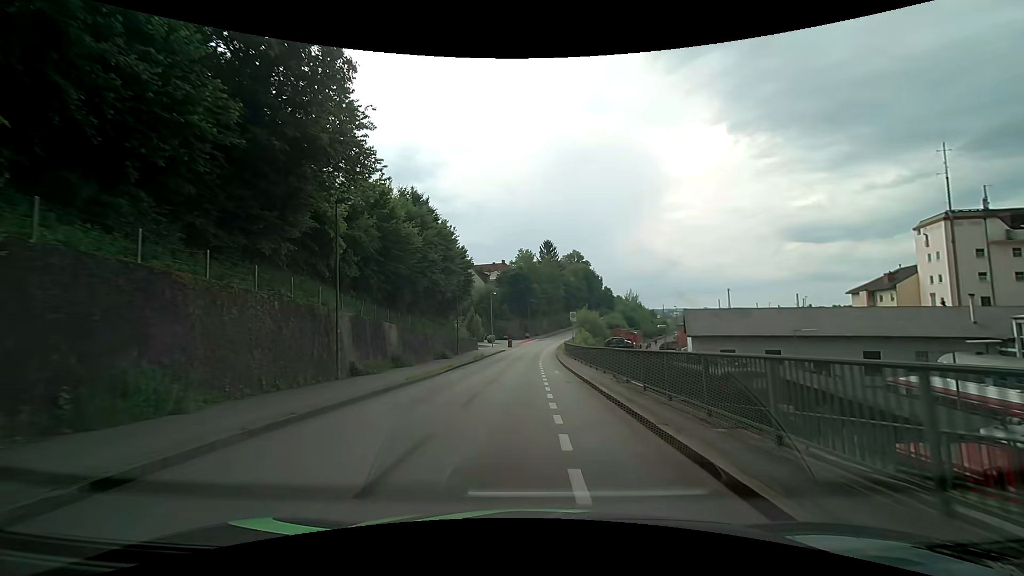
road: residential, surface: asphalt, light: Day
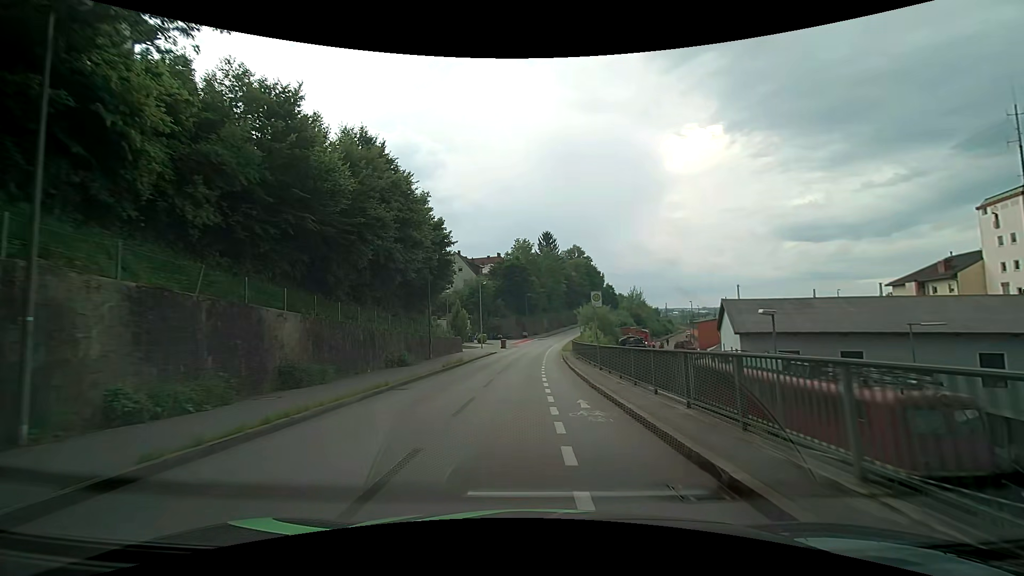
(0.0, +13.1) m; 0°
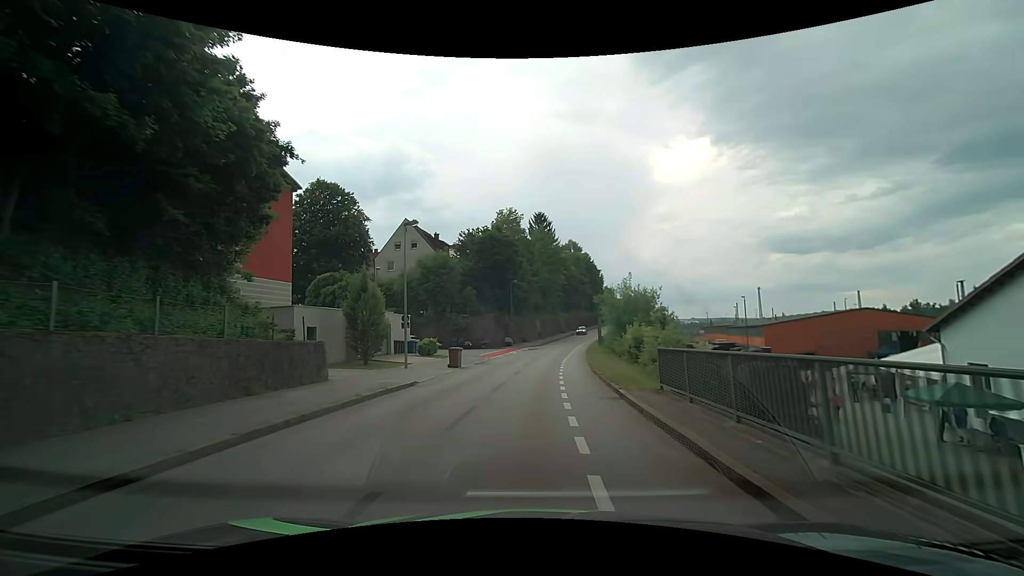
(+0.1, +31.8) m; +1°
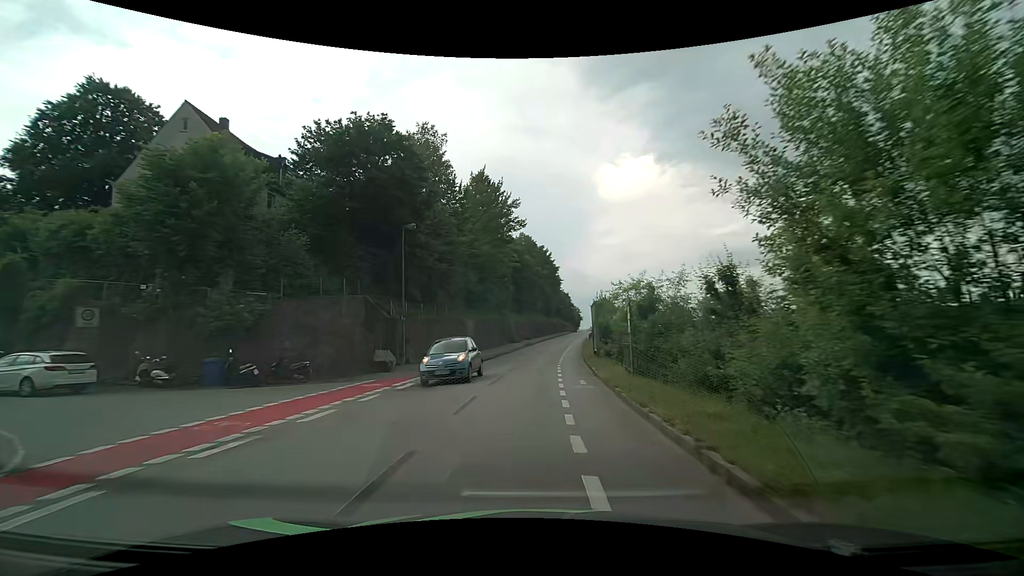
(+1.8, +34.5) m; +6°
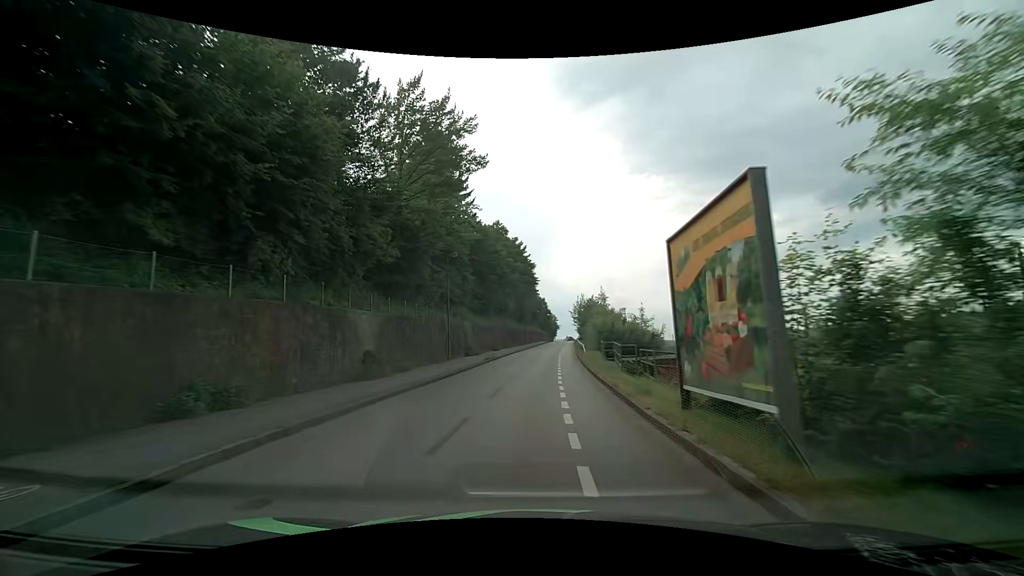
(+0.6, +21.8) m; +3°
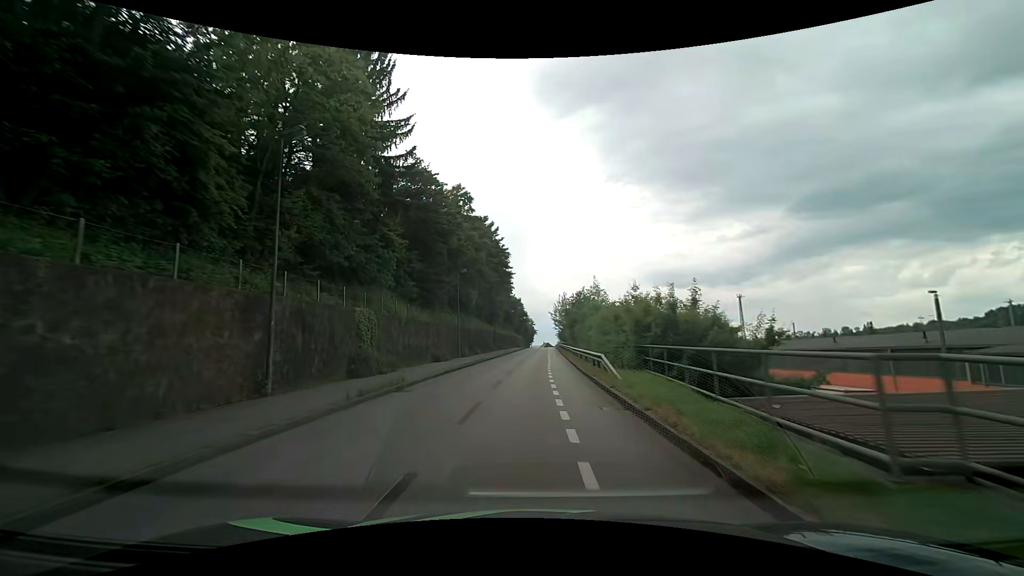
(+0.6, +22.0) m; +3°
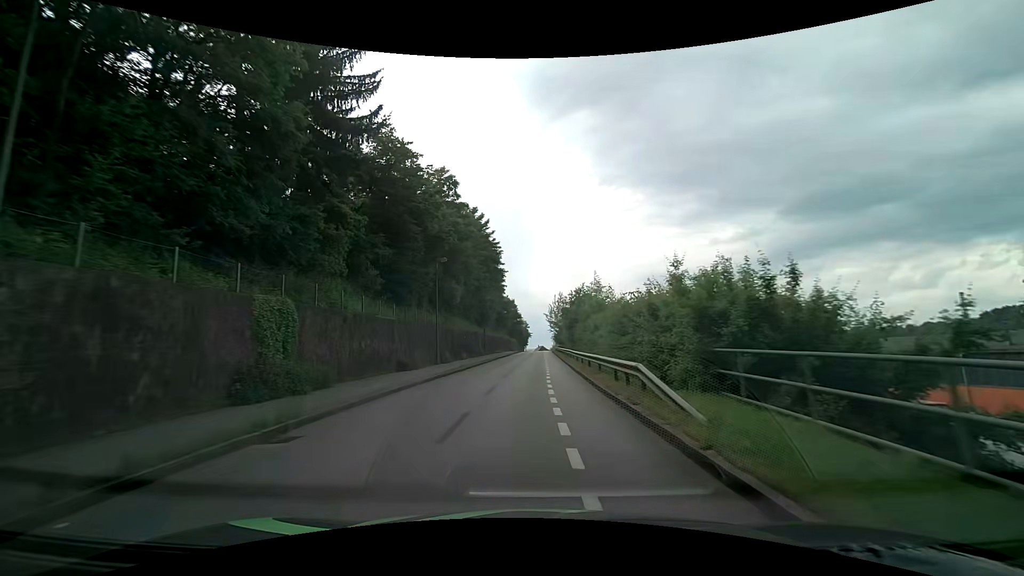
(0.0, +7.4) m; +1°
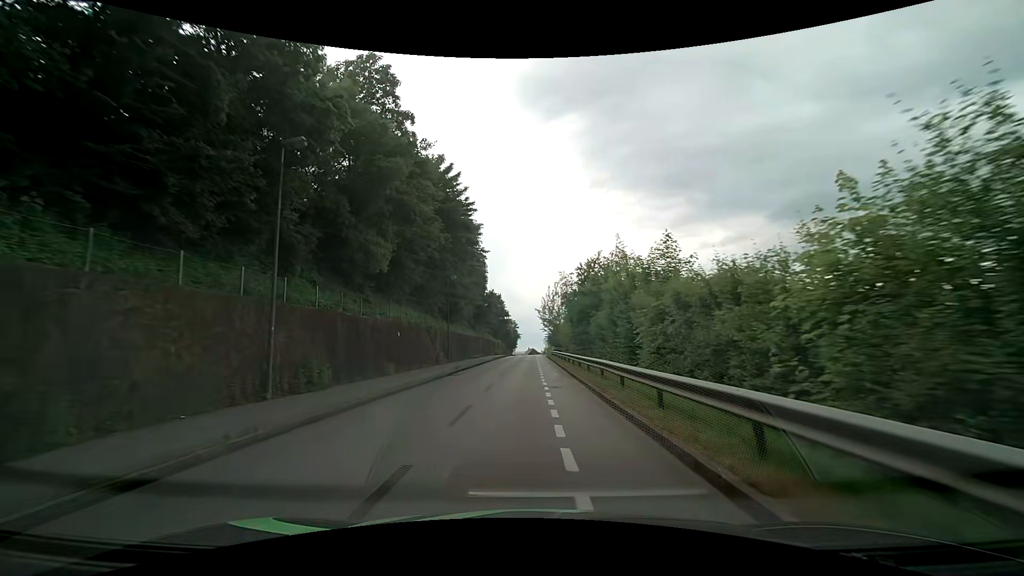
(+0.2, +22.3) m; +1°
(0, +10) (0, +20) (0, +30) (0, +40) (0, +50) (0, +60) (+1, +70) (+1, +80) (+1, +90) (+1, +100) m
